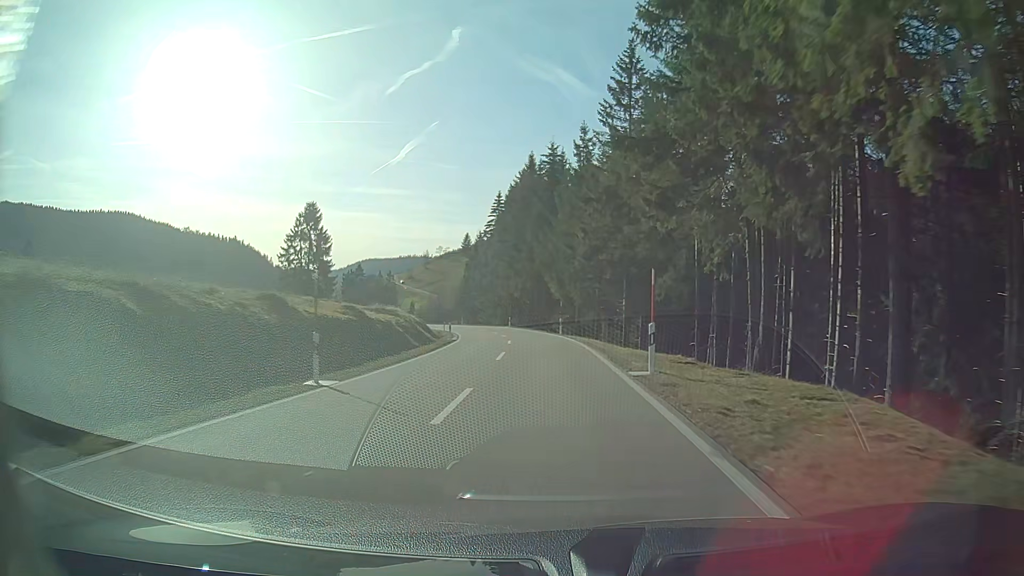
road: secondary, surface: asphalt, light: Day
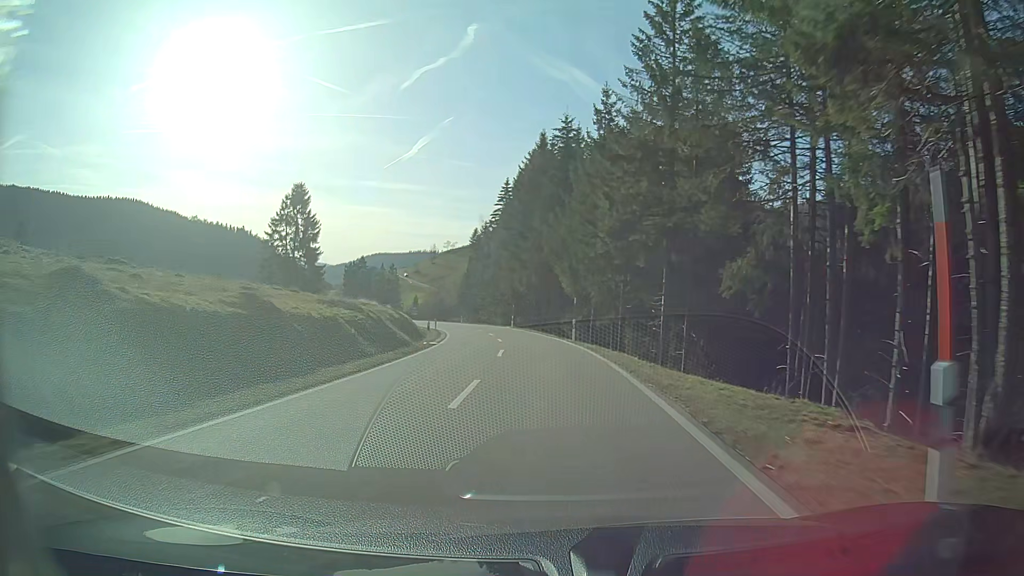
(-0.1, +10.6) m; -1°
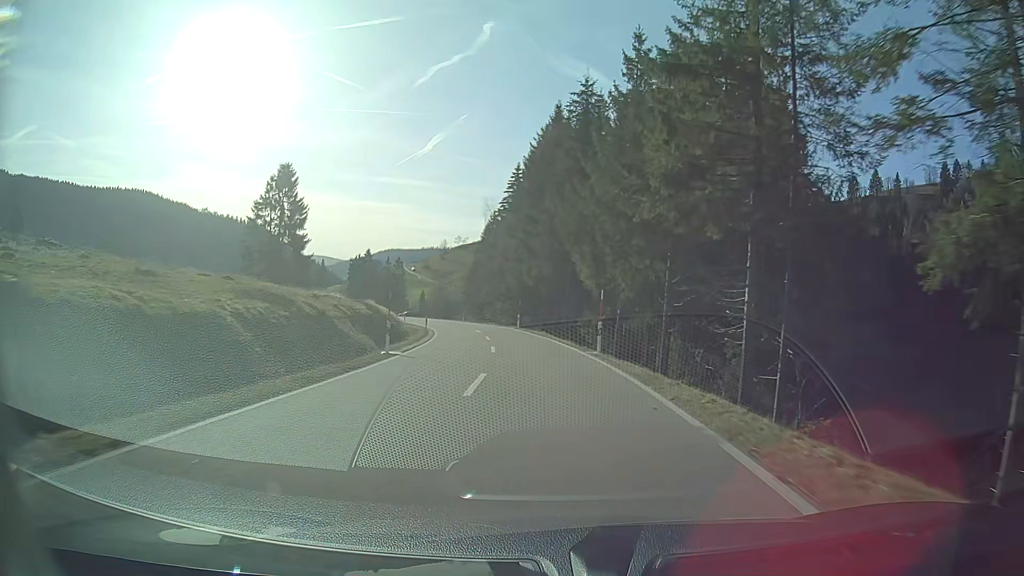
(-0.1, +10.6) m; -1°
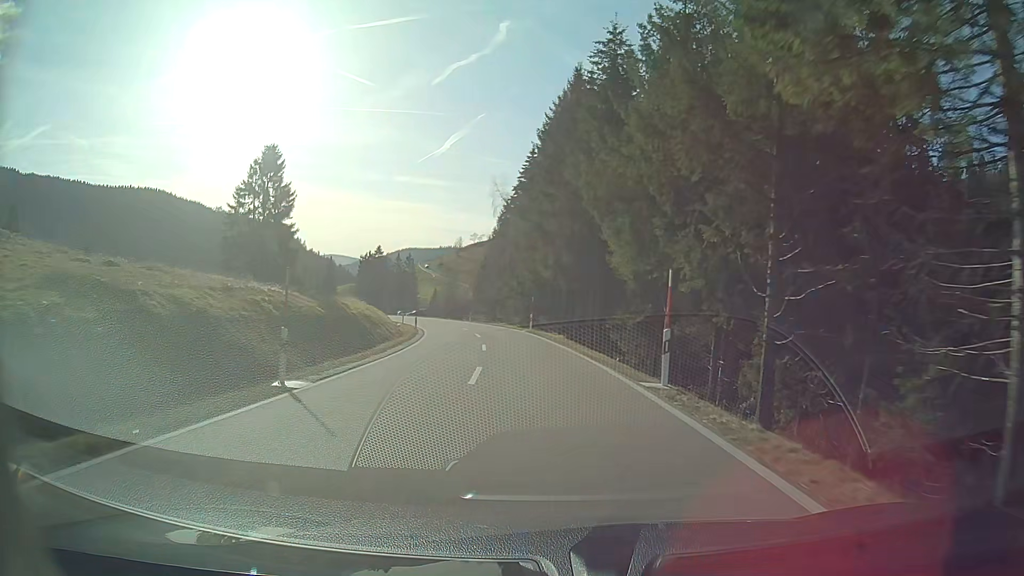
(-0.2, +10.6) m; -2°
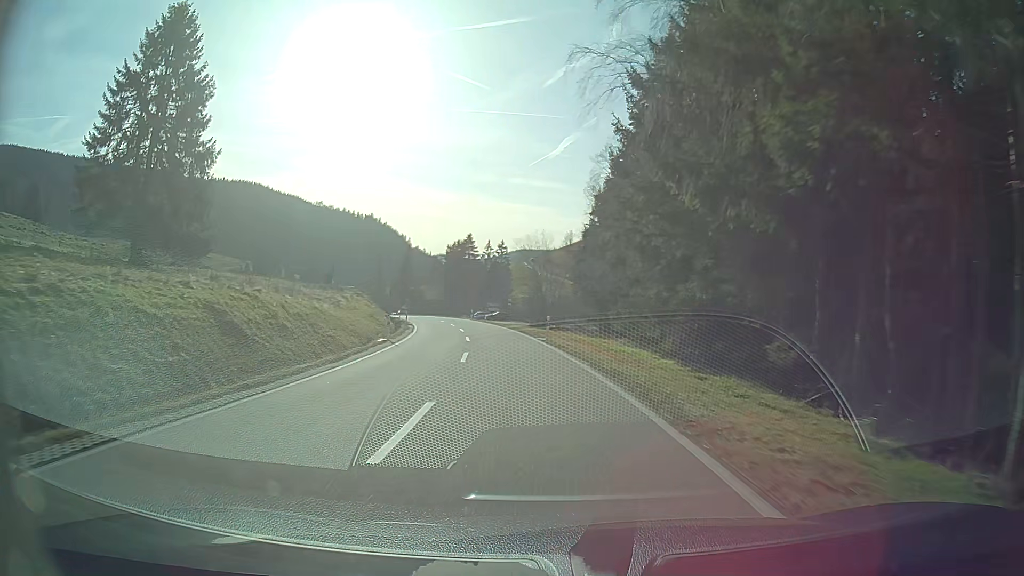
(-3.4, +42.1) m; -10°
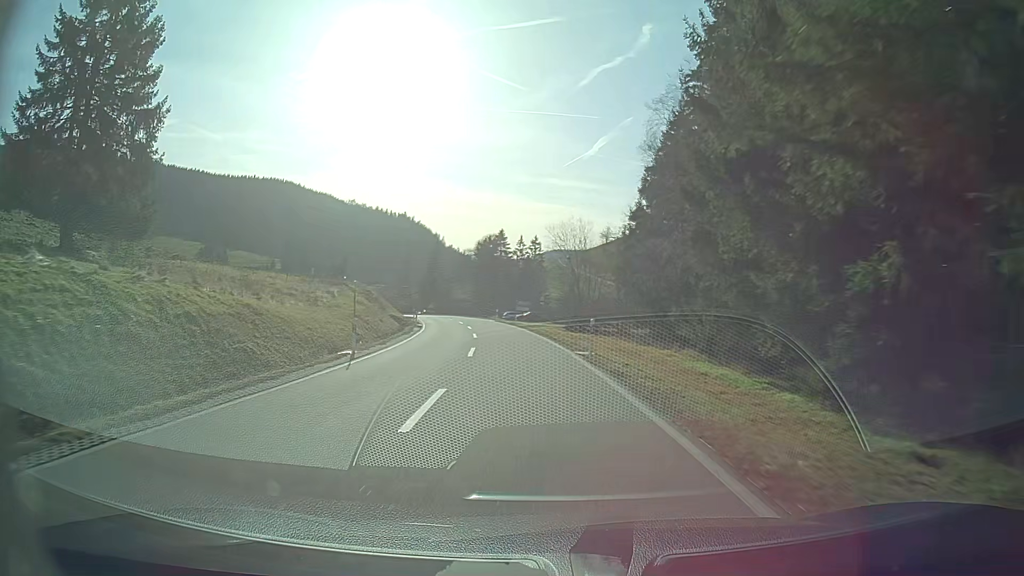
(-0.3, +10.3) m; -3°
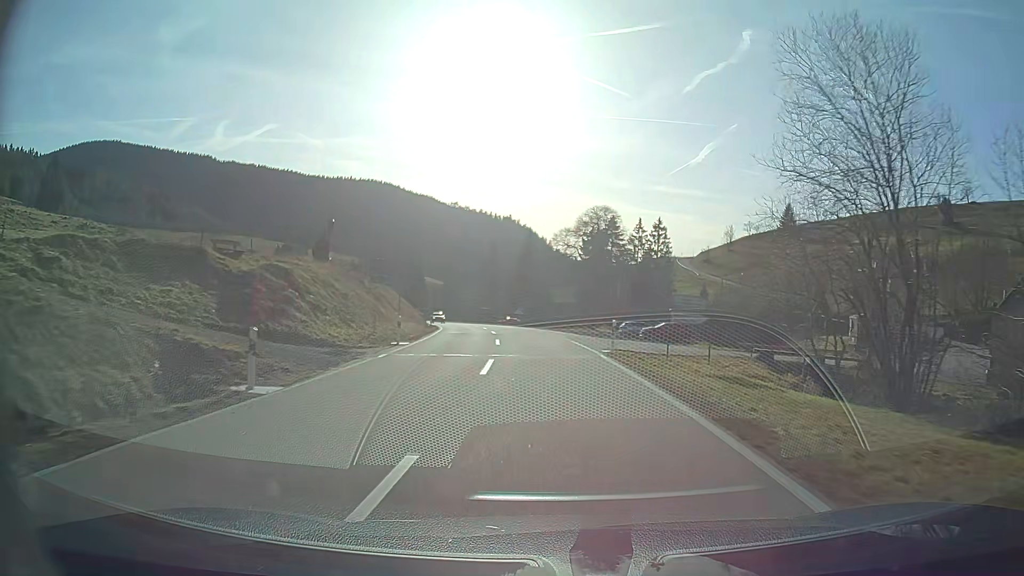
(-3.5, +41.0) m; -9°
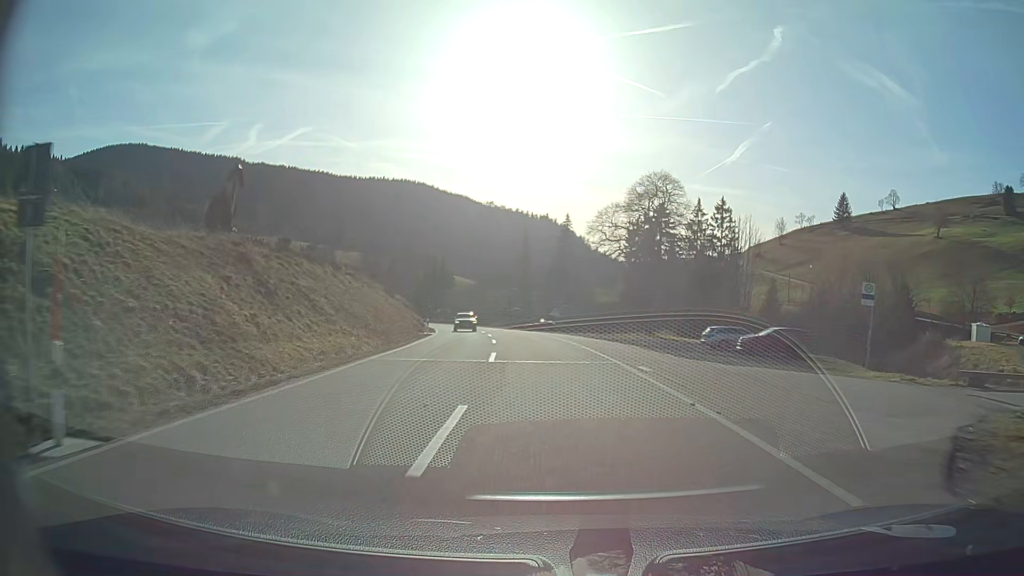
(-0.6, +20.7) m; -3°
